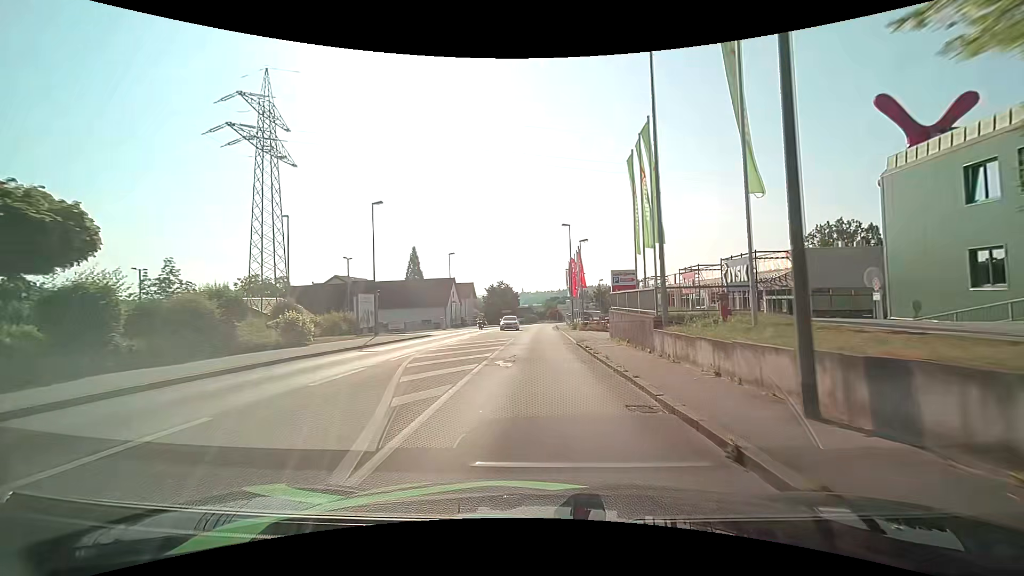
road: tertiary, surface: asphalt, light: Day
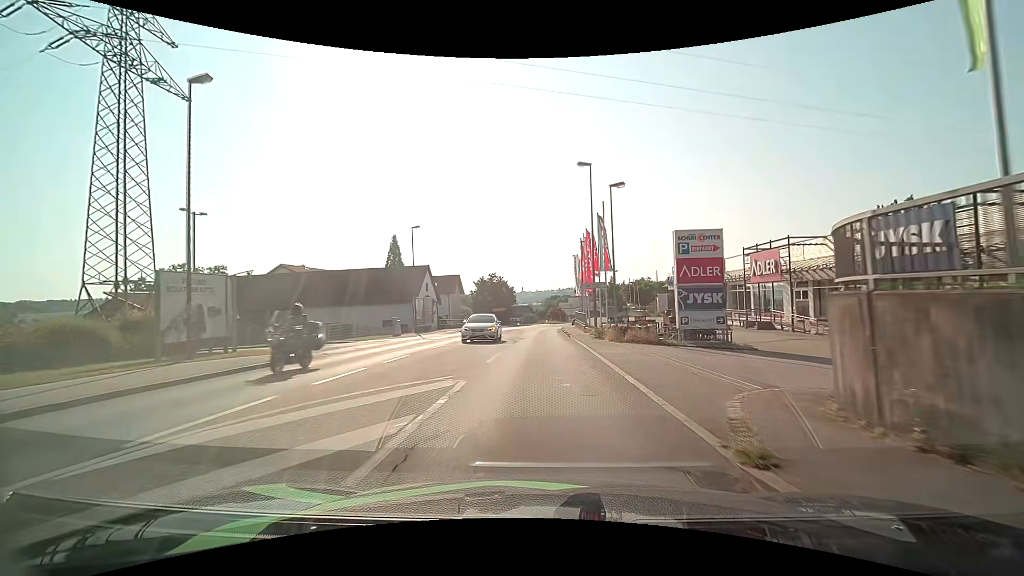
(-0.1, +19.3) m; 0°
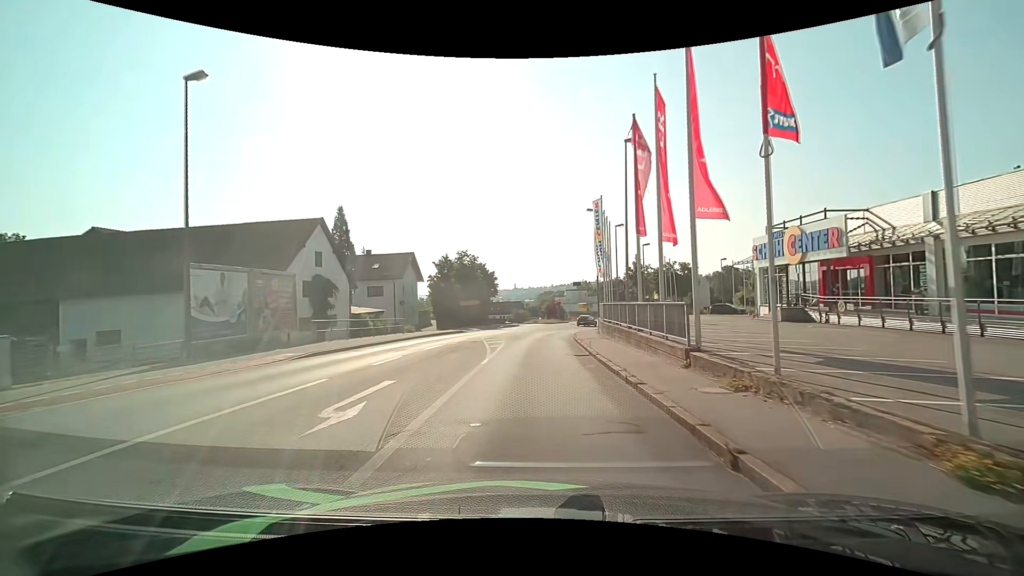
(+0.1, +29.3) m; +1°
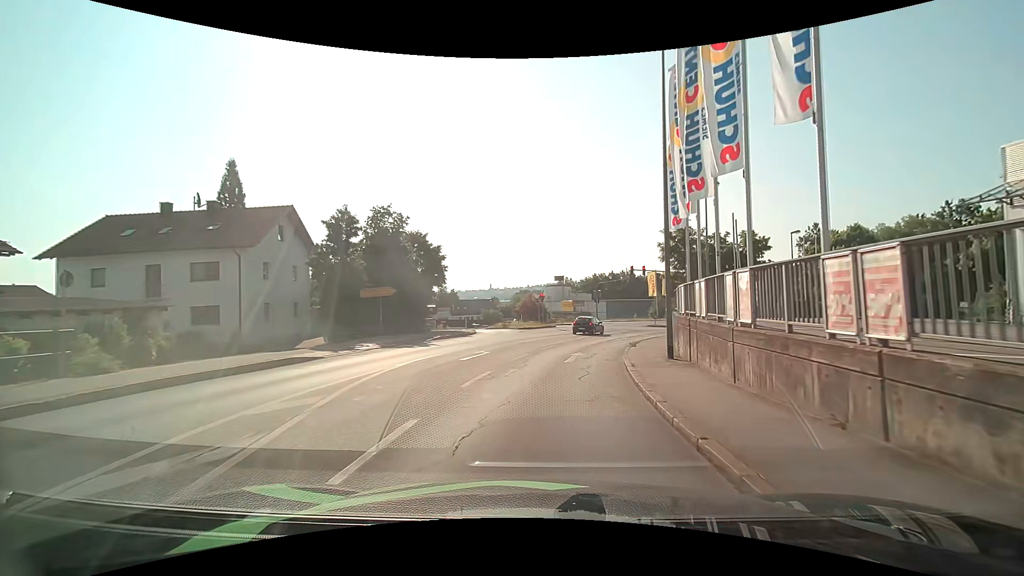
(+0.1, +26.5) m; +2°
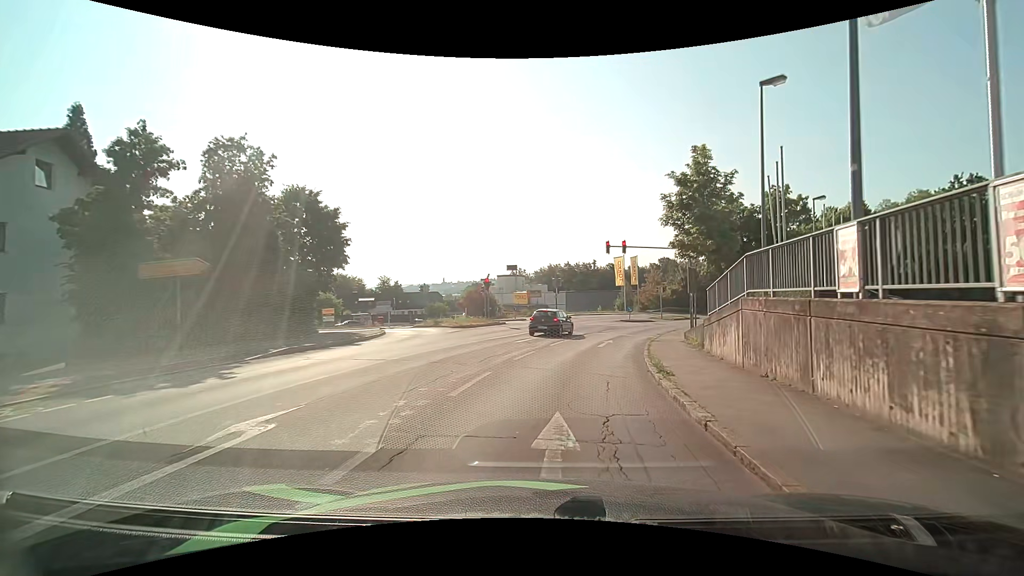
(+0.5, +13.2) m; +5°
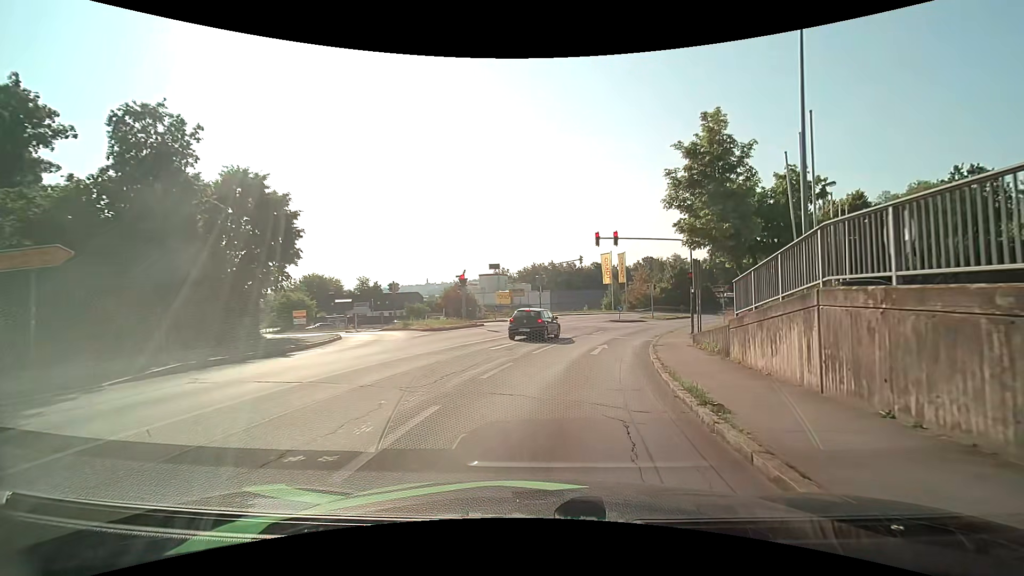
(+0.1, +3.9) m; +2°
